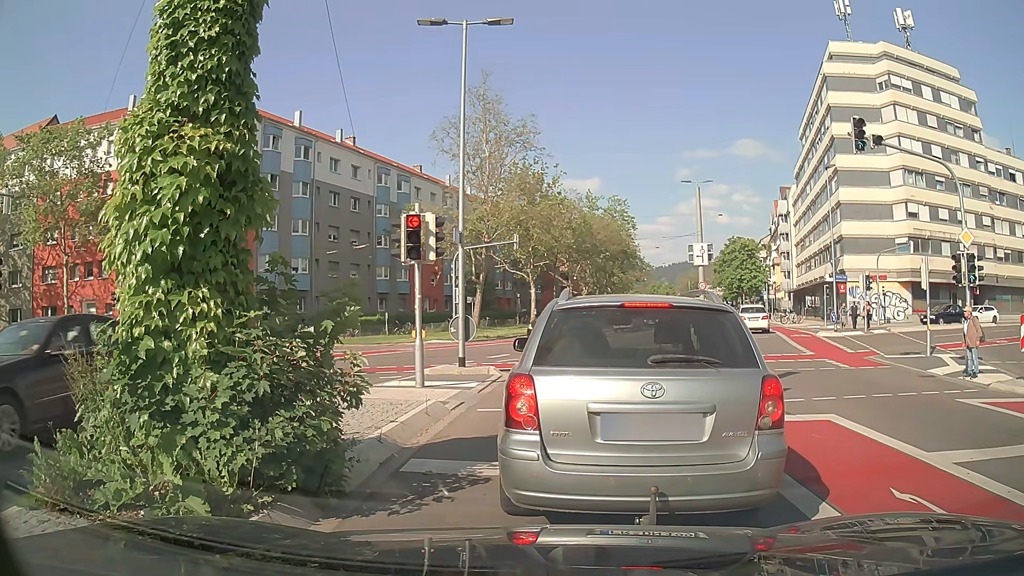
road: secondary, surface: asphalt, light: Day
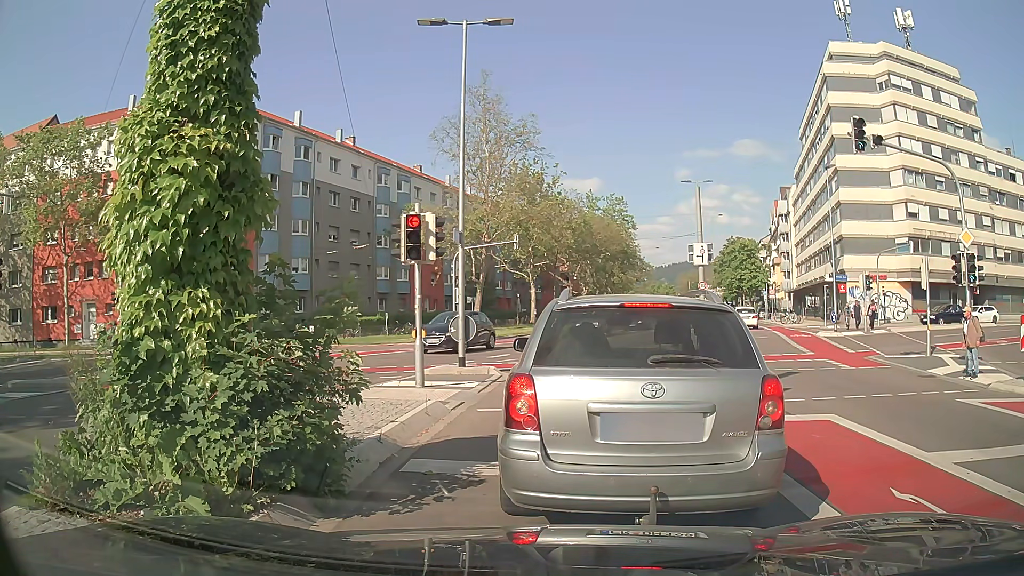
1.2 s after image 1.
(0.0, 0.0) m; 0°
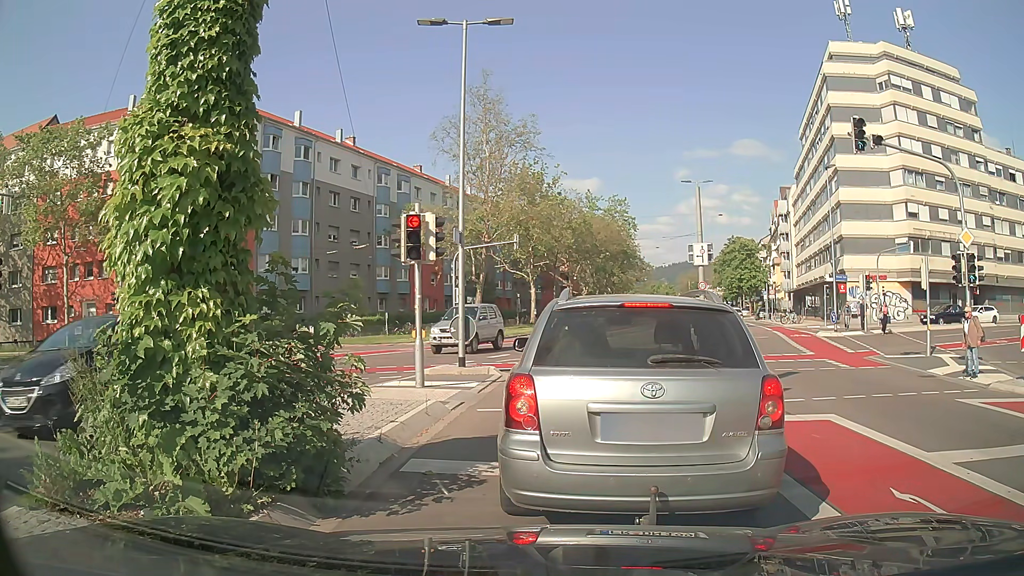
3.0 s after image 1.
(0.0, 0.0) m; 0°
